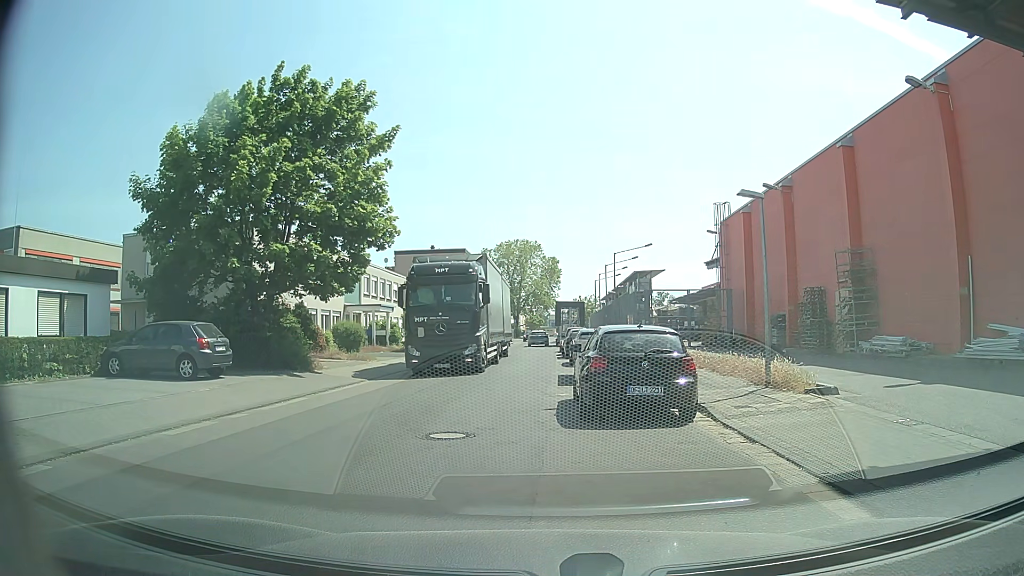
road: residential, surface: asphalt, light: Day
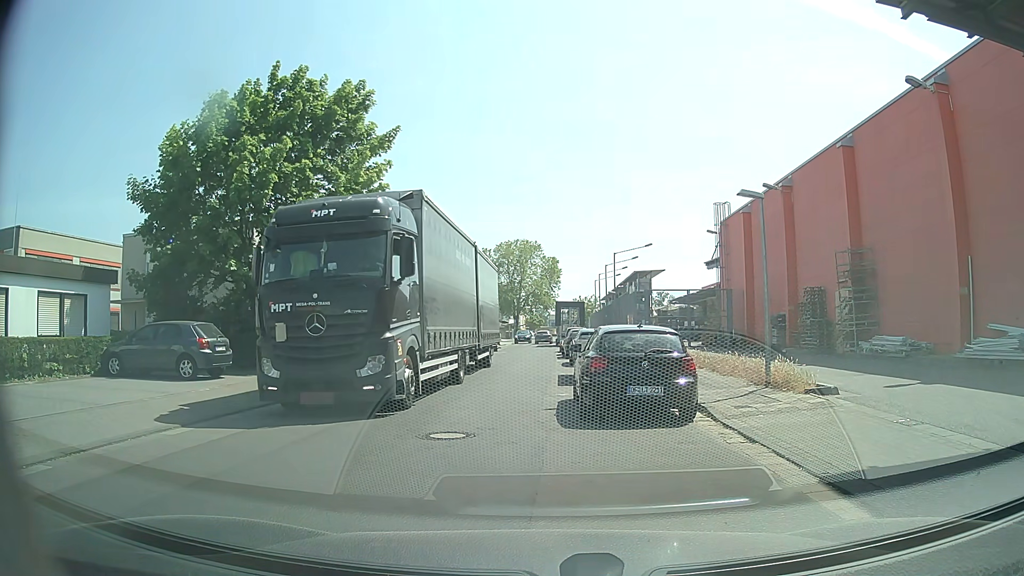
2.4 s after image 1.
(0.0, 0.0) m; 0°
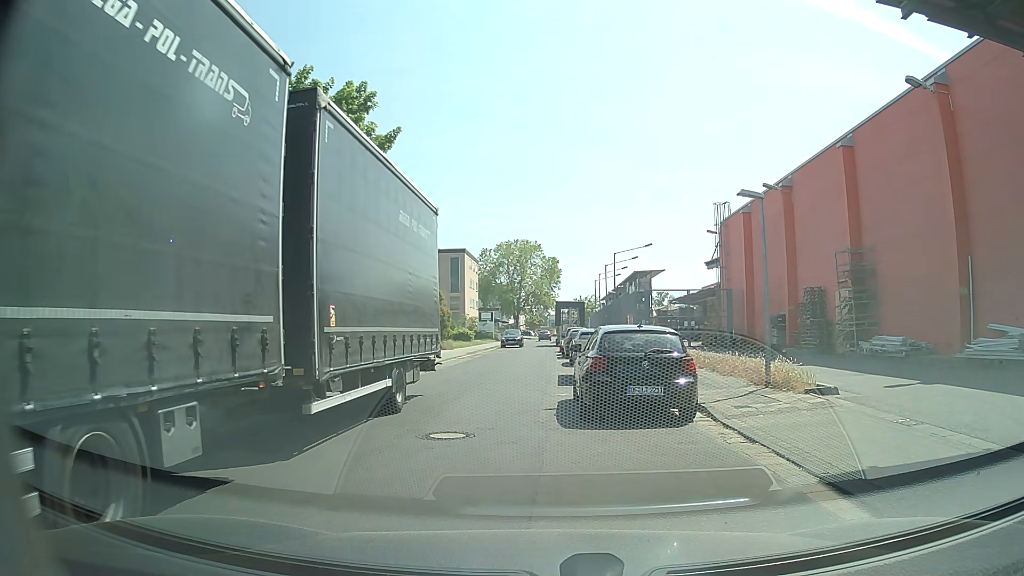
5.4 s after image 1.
(0.0, 0.0) m; 0°
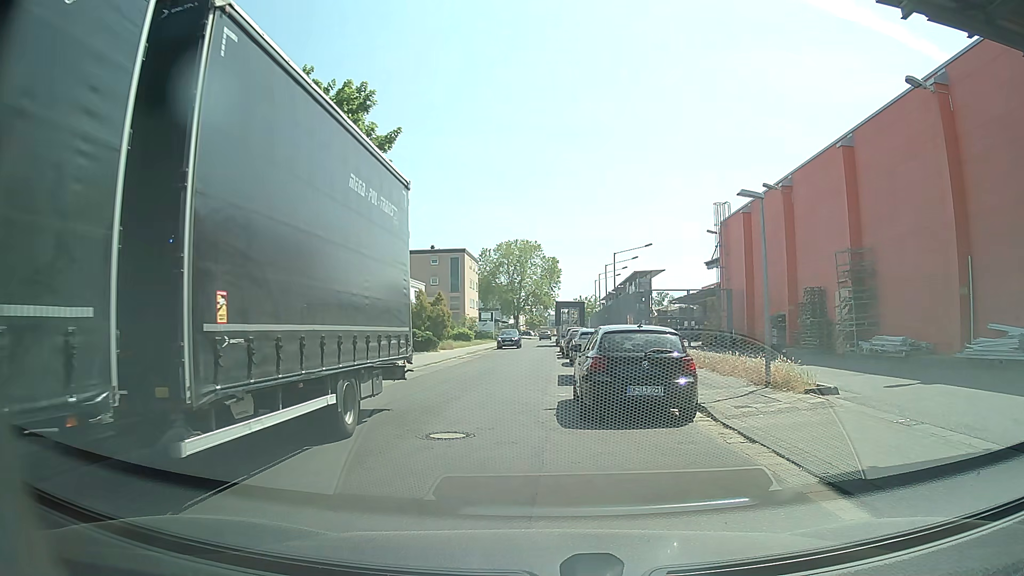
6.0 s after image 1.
(0.0, 0.0) m; 0°
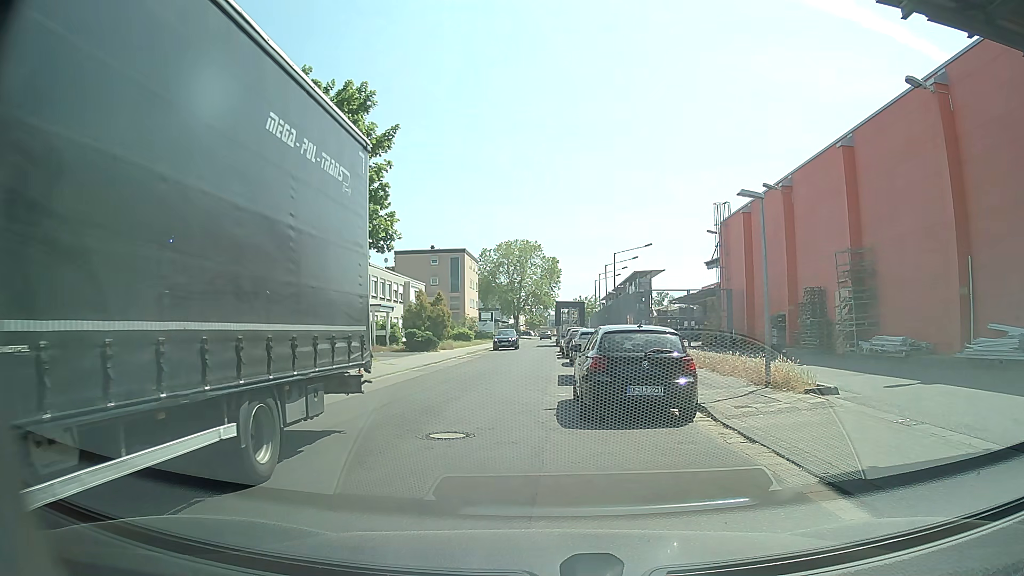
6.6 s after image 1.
(0.0, 0.0) m; 0°
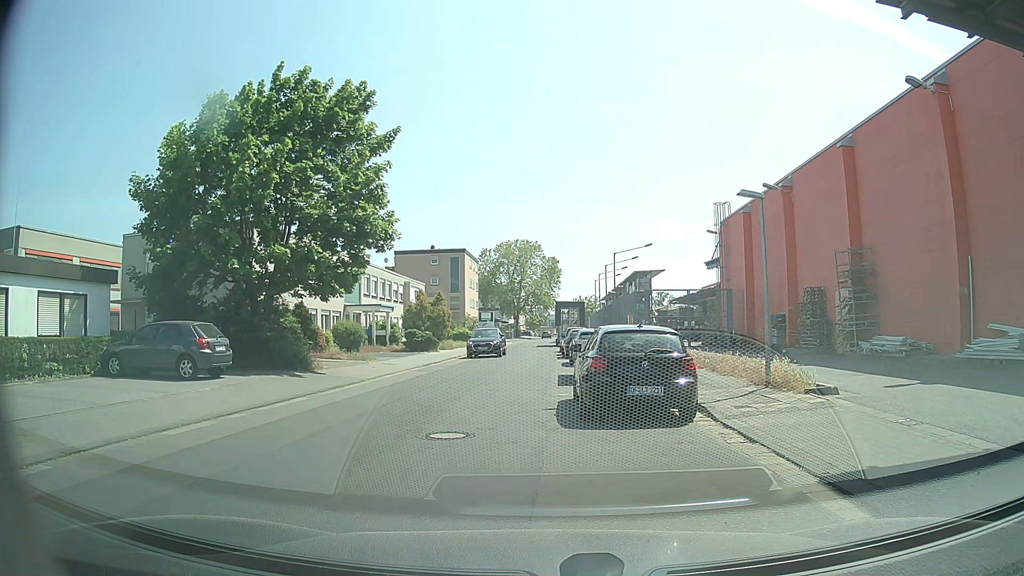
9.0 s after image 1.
(0.0, 0.0) m; 0°
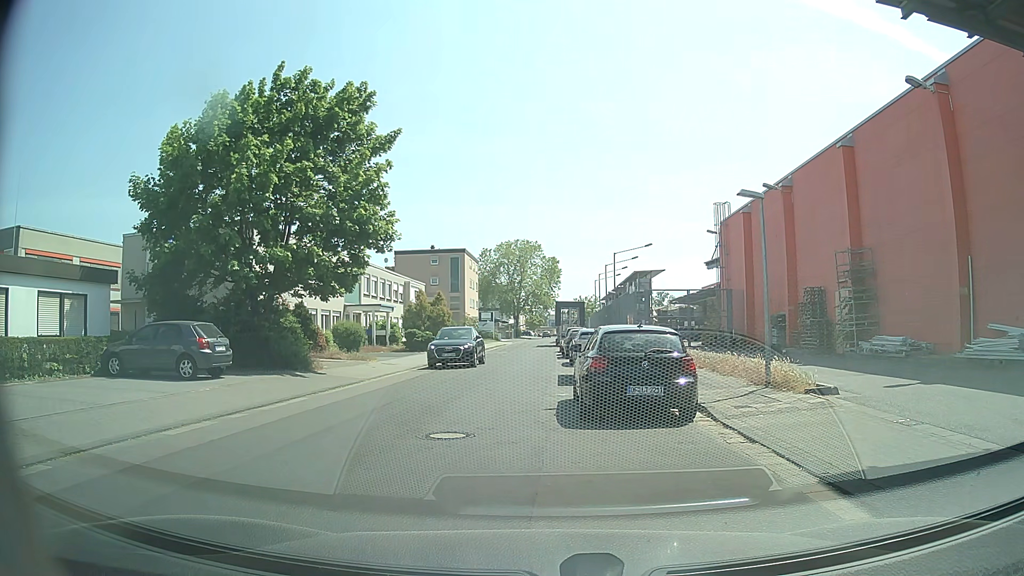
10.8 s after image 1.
(0.0, 0.0) m; 0°
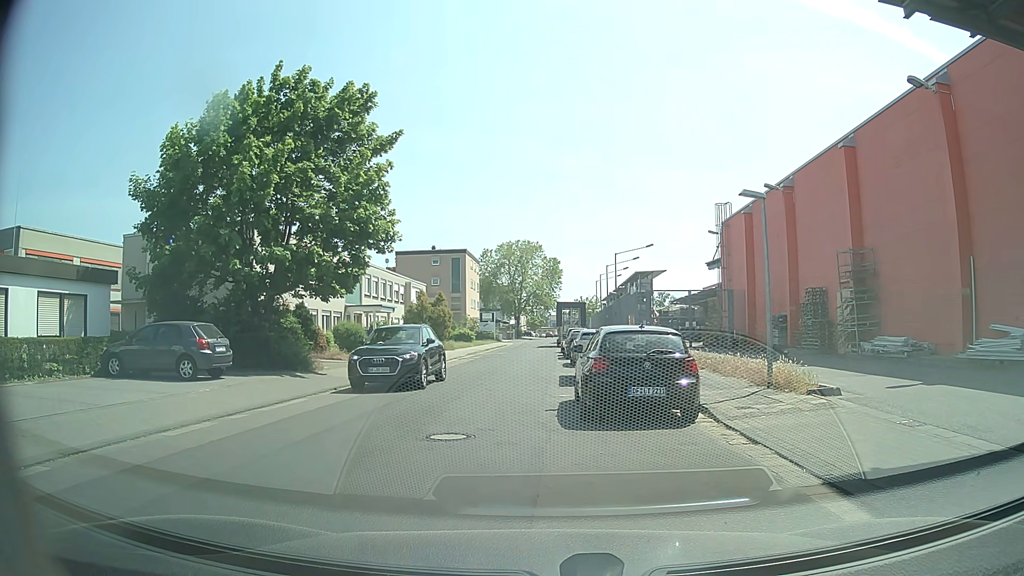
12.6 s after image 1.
(0.0, 0.0) m; 0°
